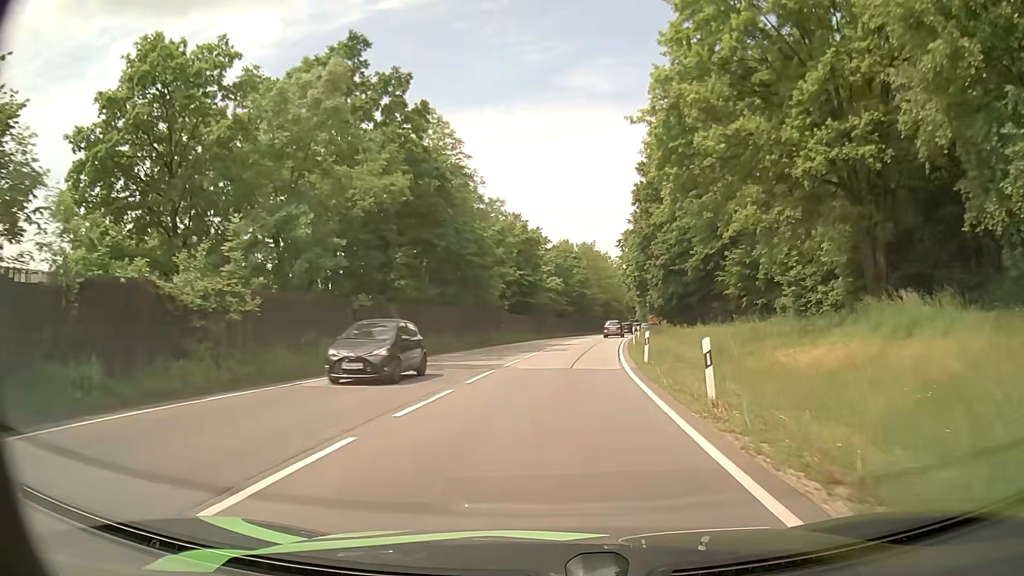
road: primary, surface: asphalt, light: Day
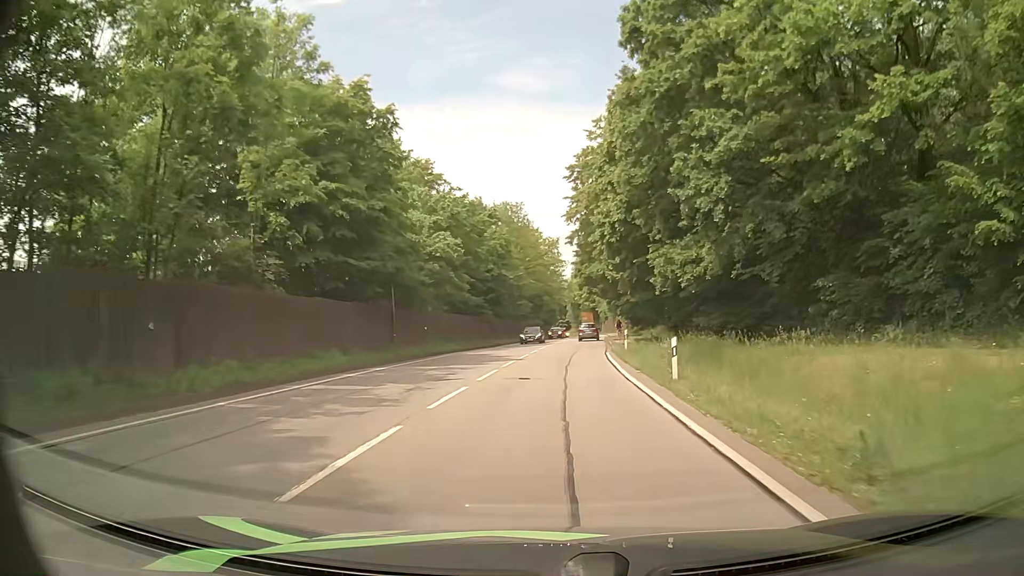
(+1.7, +39.0) m; +6°
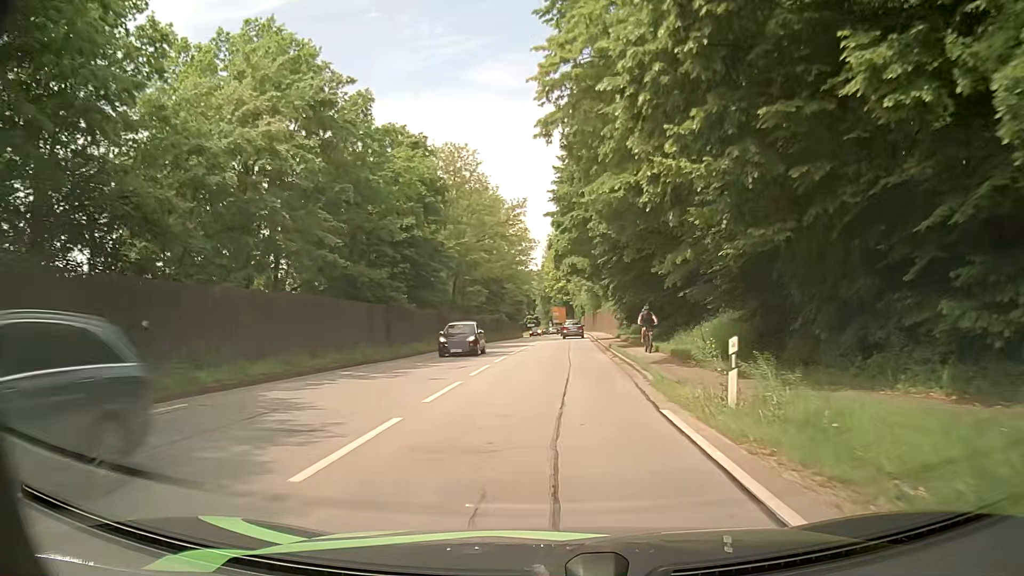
(+0.6, +23.3) m; +2°
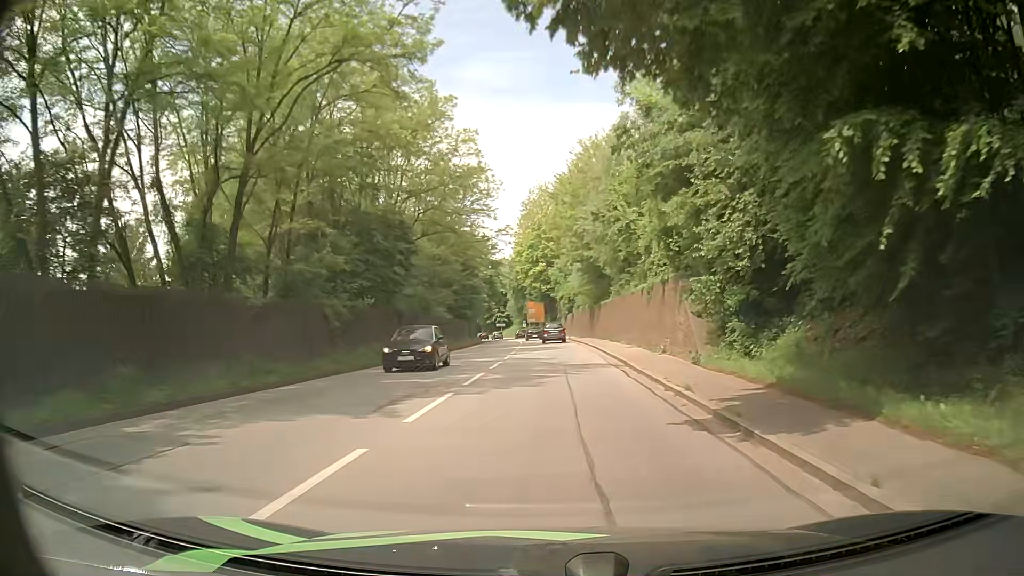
(+0.9, +38.4) m; +1°
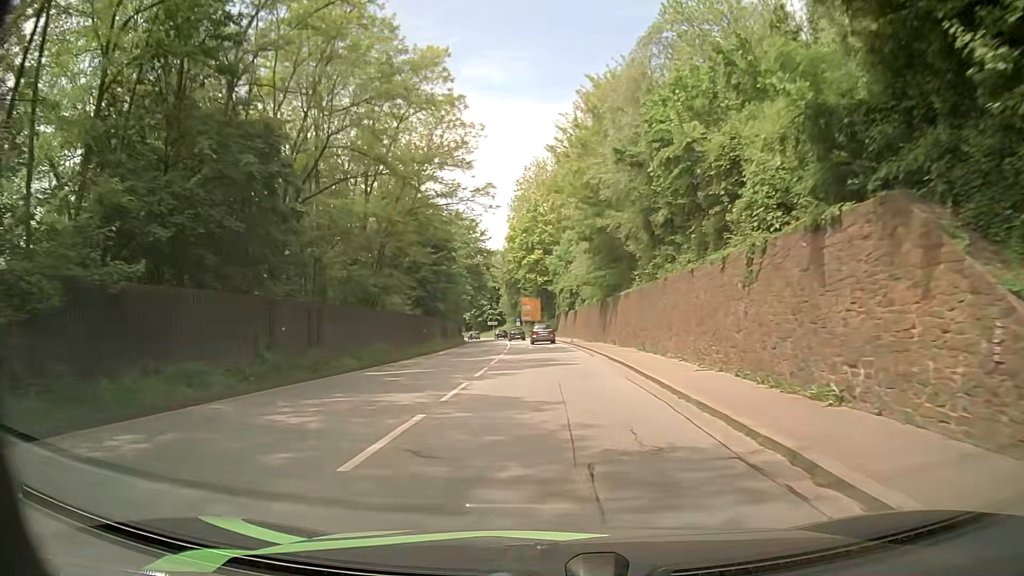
(+0.2, +15.0) m; +1°
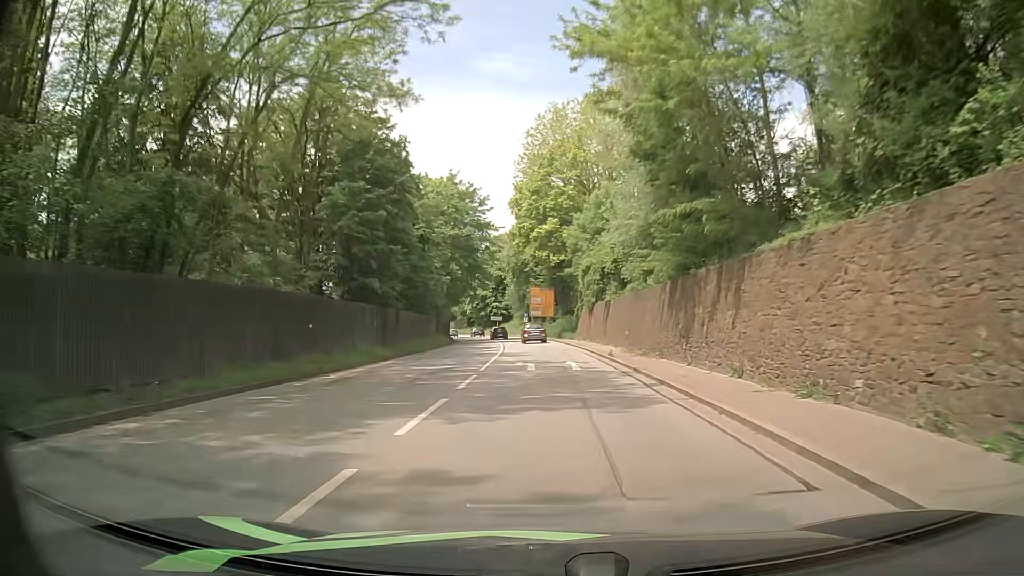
(-0.2, +22.1) m; -1°
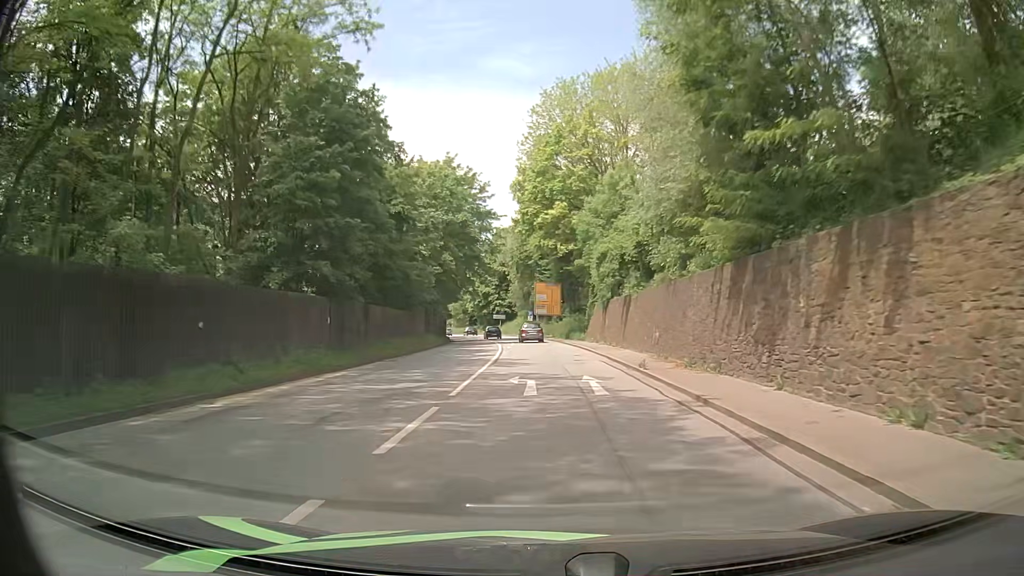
(0.0, +7.2) m; +1°
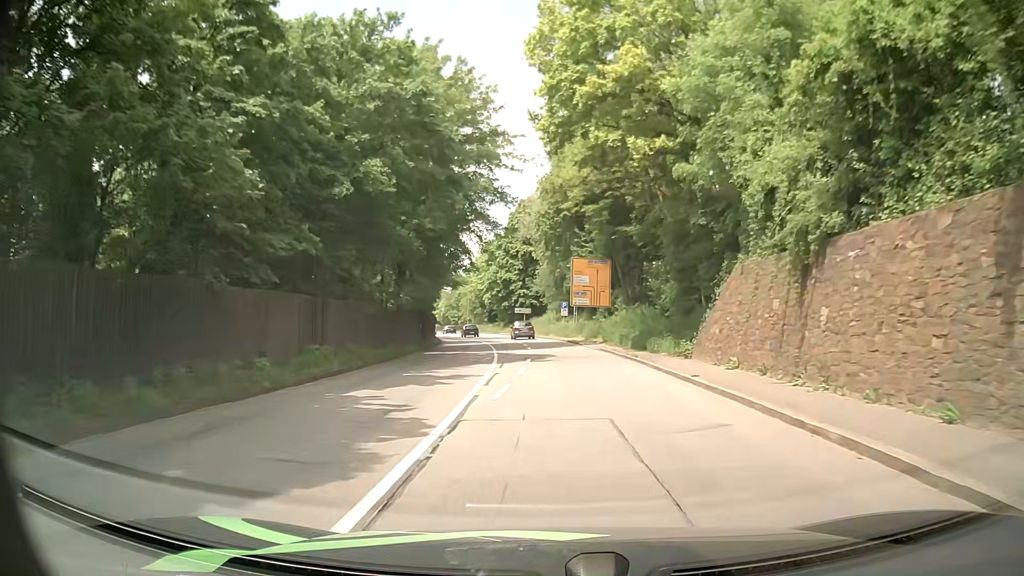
(-1.3, +28.3) m; -4°
